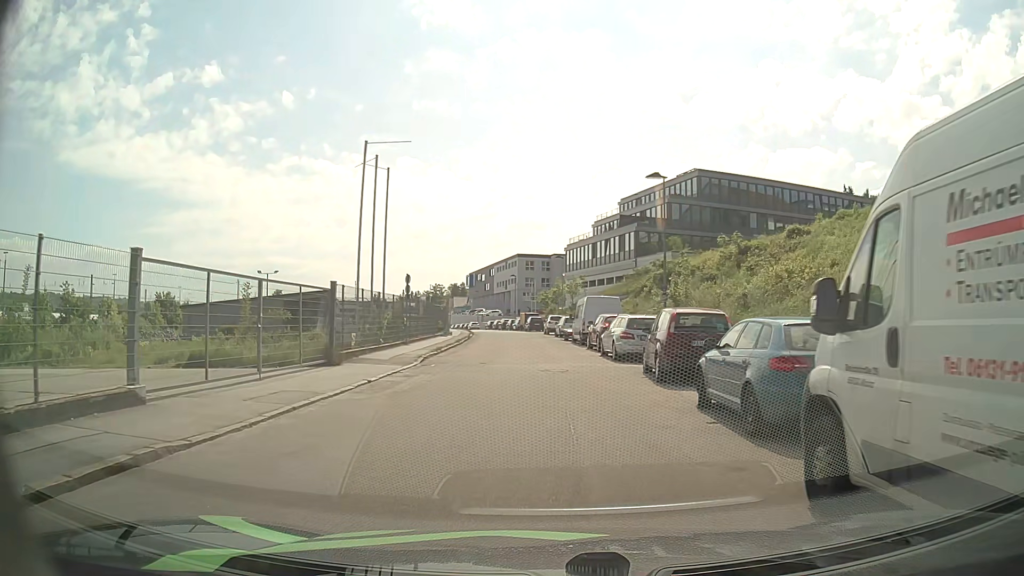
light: Day
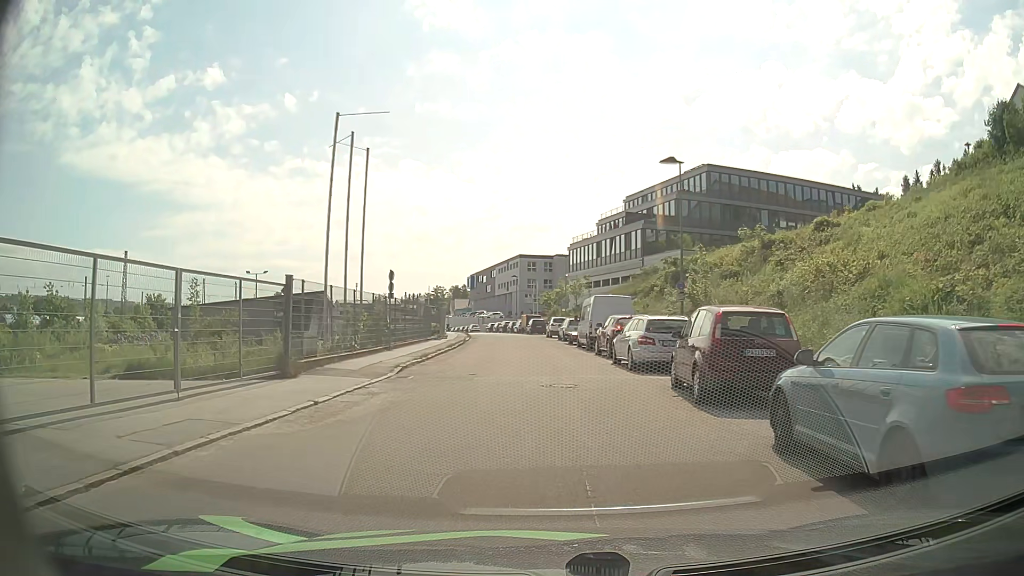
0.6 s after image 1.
(0.0, +3.6) m; 0°
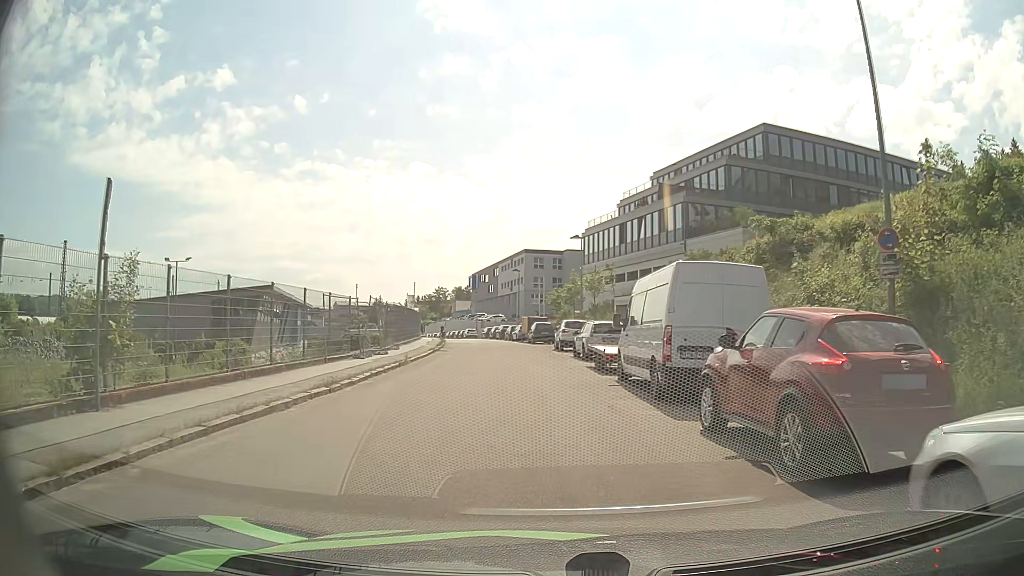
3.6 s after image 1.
(-0.1, +18.1) m; -1°
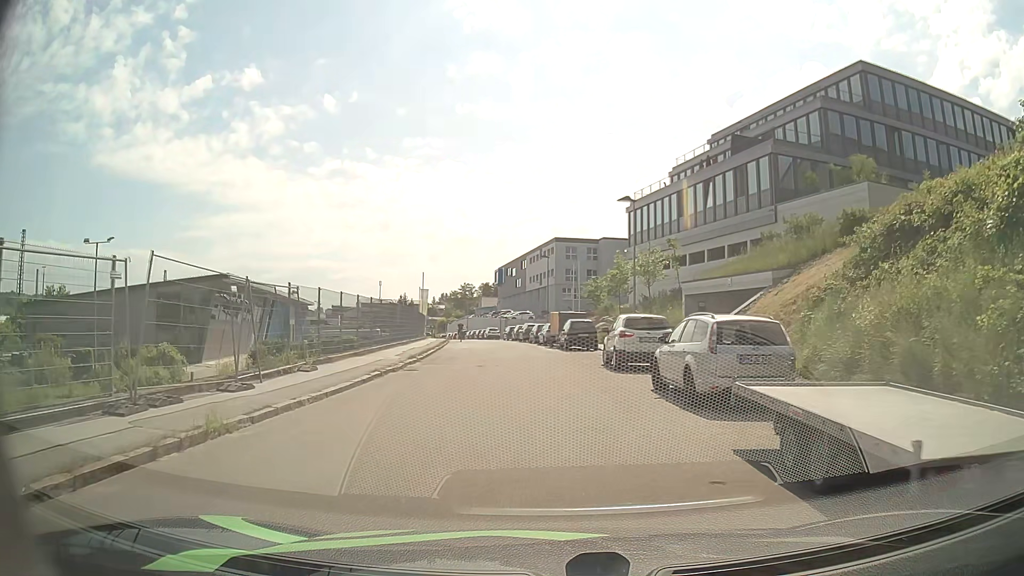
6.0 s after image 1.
(-0.4, +15.0) m; -3°
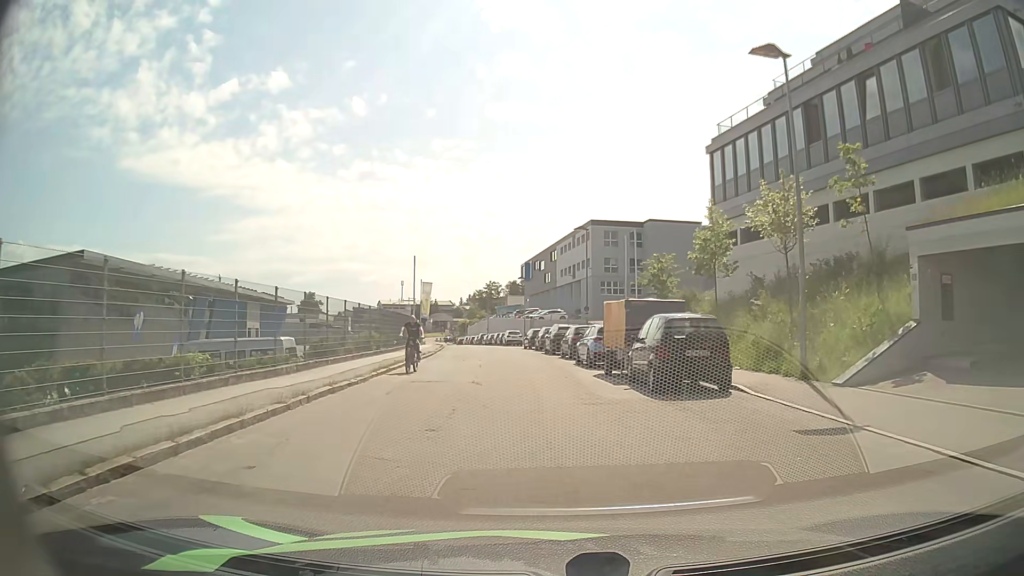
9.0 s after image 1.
(-0.6, +20.7) m; -3°
(0, +10) (-1, +20) (-2, +30) (-3, +40) (-4, +50) (-6, +60) (-7, +70) (-9, +79) (-11, +89) (-13, +99) m
